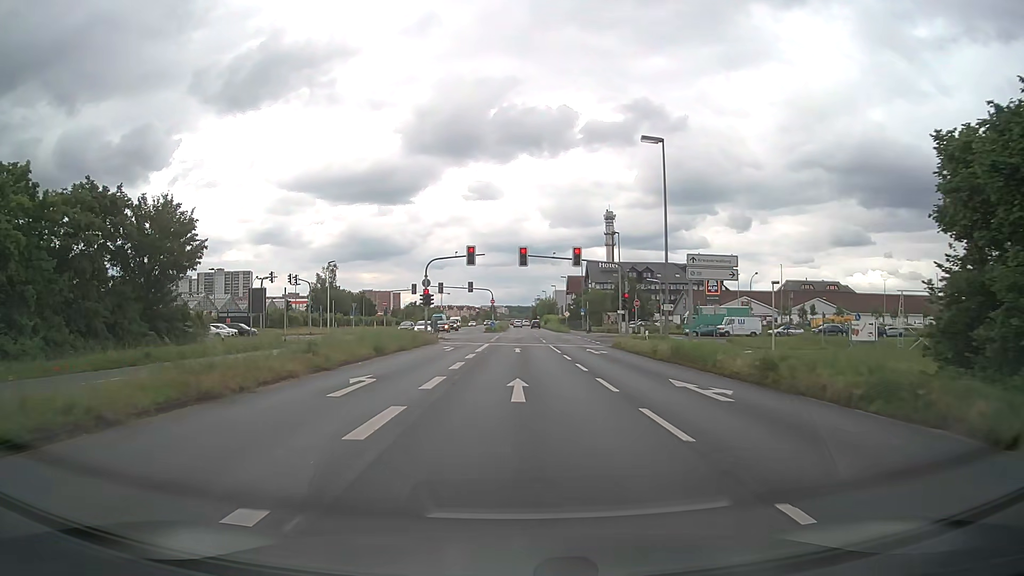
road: primary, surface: asphalt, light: Day
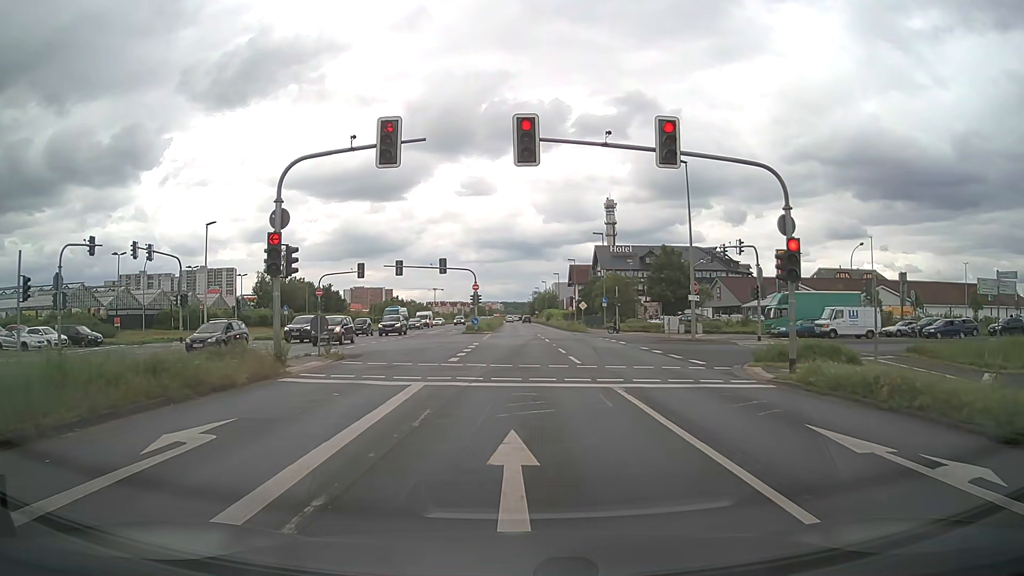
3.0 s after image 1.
(-0.1, +27.5) m; 0°
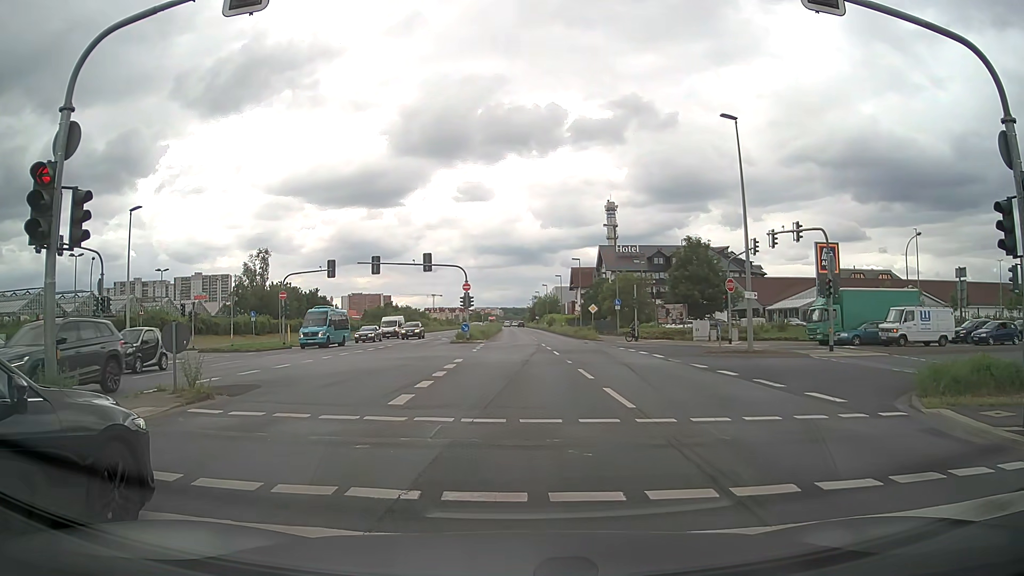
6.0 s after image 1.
(0.0, +8.9) m; 0°
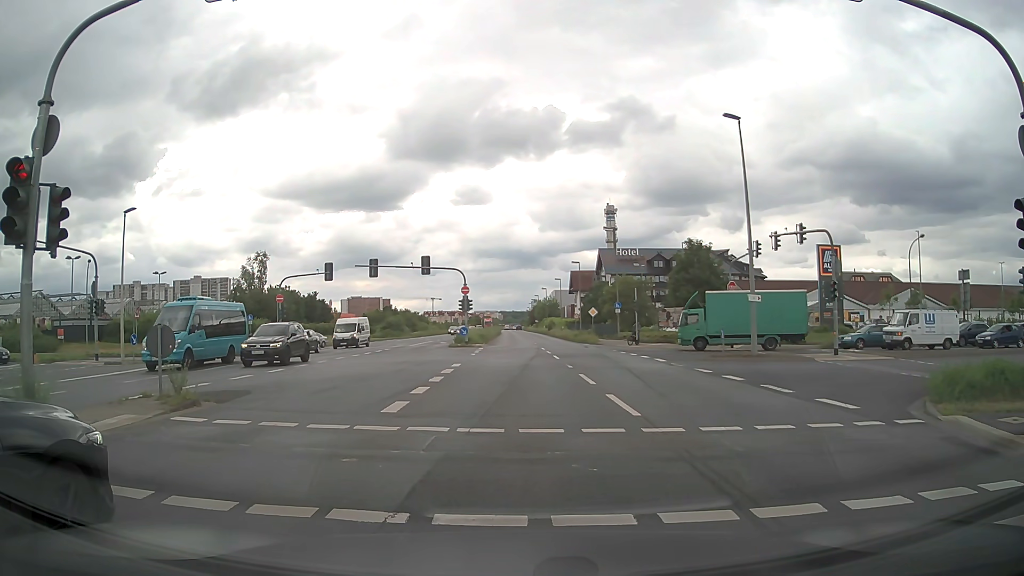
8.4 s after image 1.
(0.0, +0.6) m; 0°
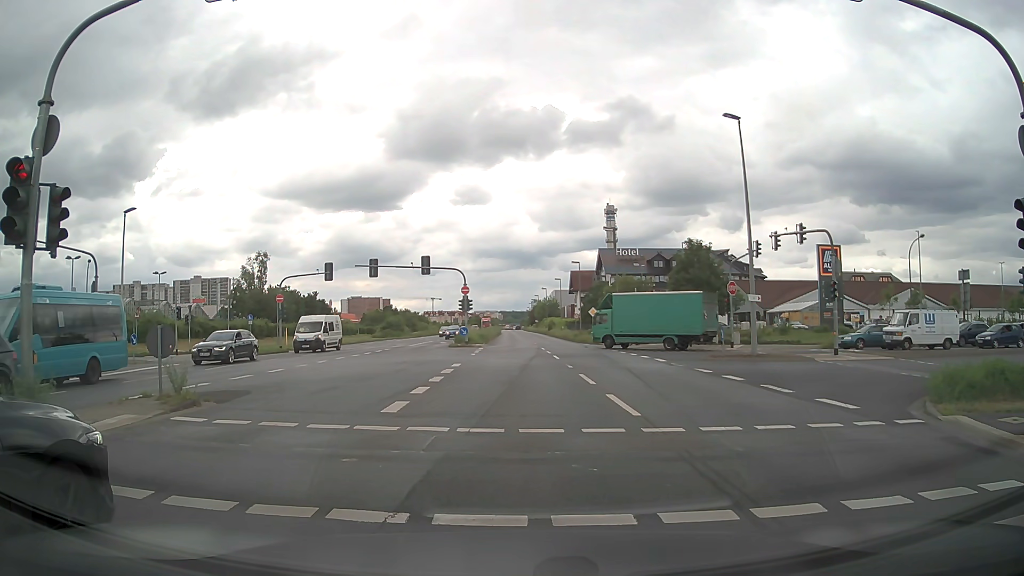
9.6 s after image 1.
(0.0, 0.0) m; 0°
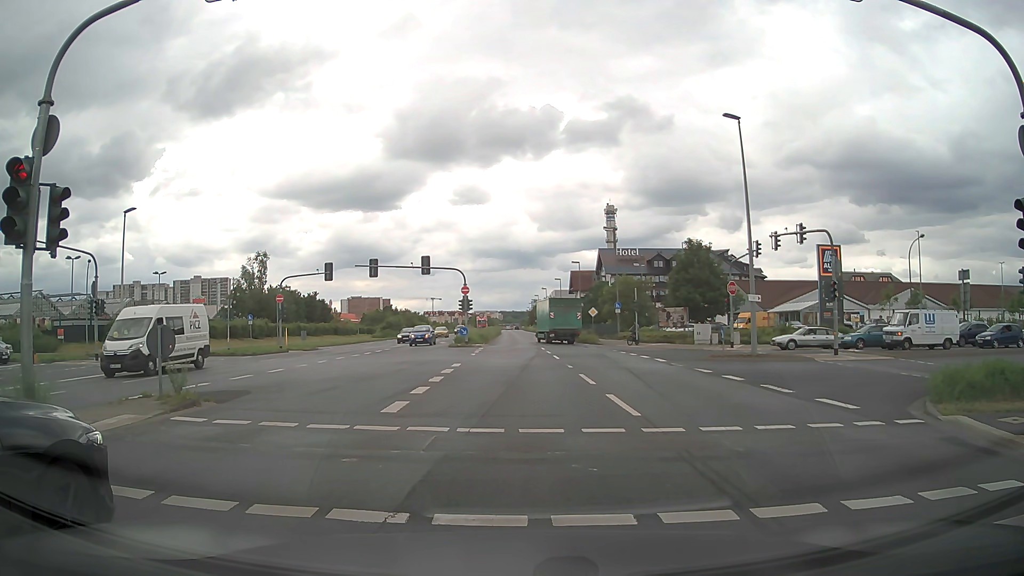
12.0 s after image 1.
(0.0, 0.0) m; 0°
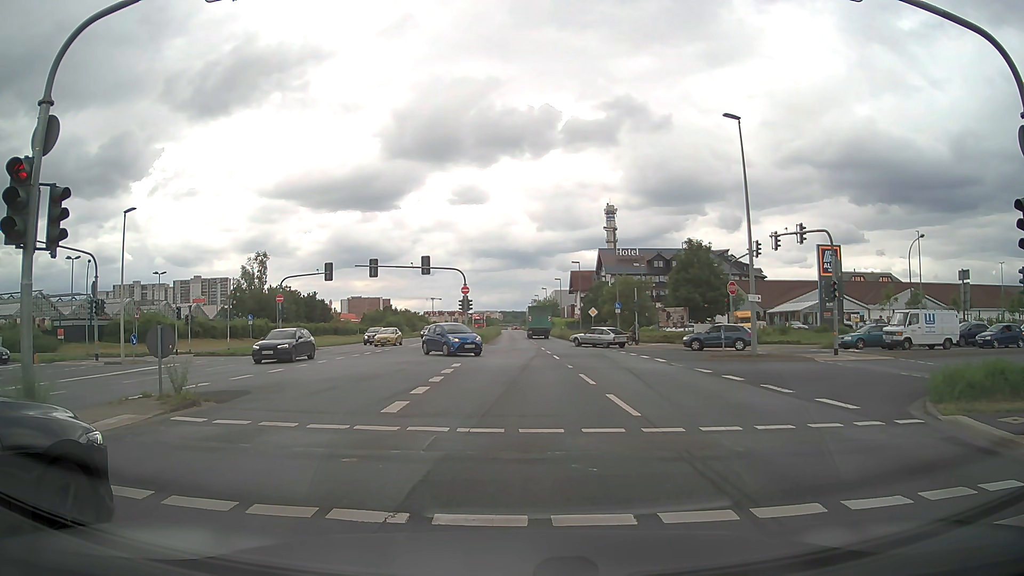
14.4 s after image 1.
(0.0, 0.0) m; 0°
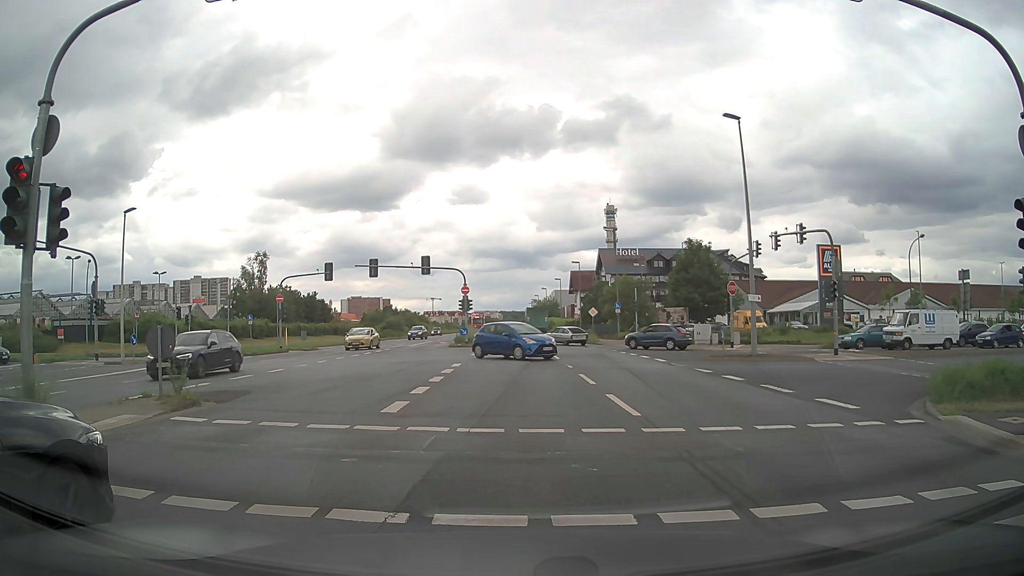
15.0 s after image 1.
(0.0, 0.0) m; 0°
(0, +10) (0, +20) (0, +30) (0, +40) (0, +50) (0, +60) (0, +70) (0, +80) (-1, +90) (-1, +100) m
